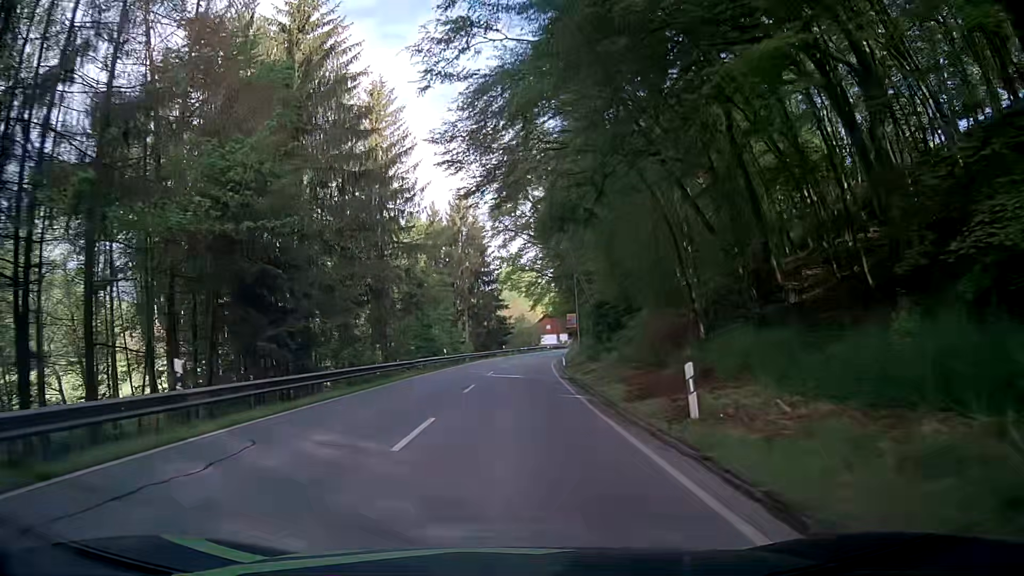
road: secondary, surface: asphalt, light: Day
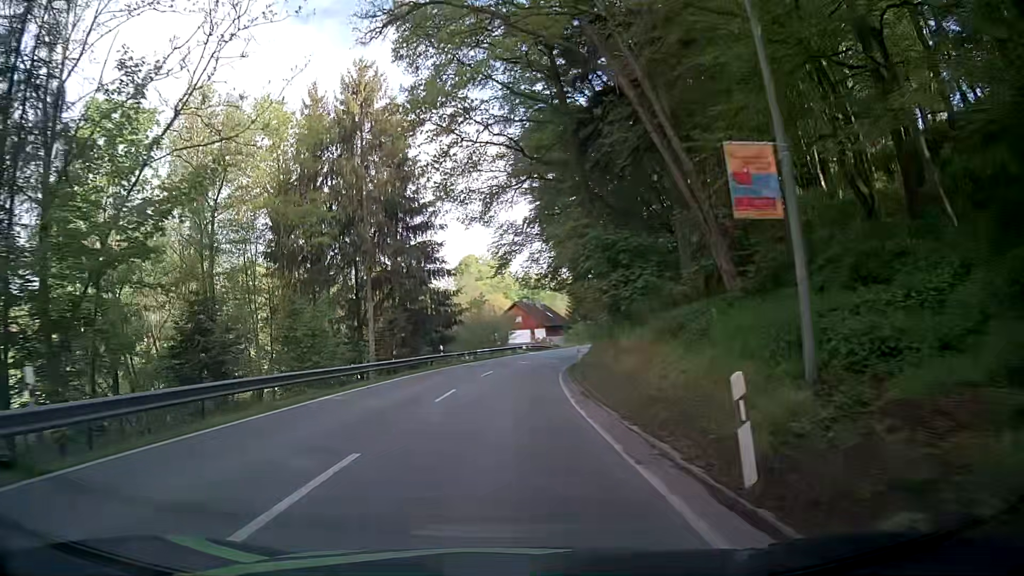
(+0.6, +39.4) m; +2°
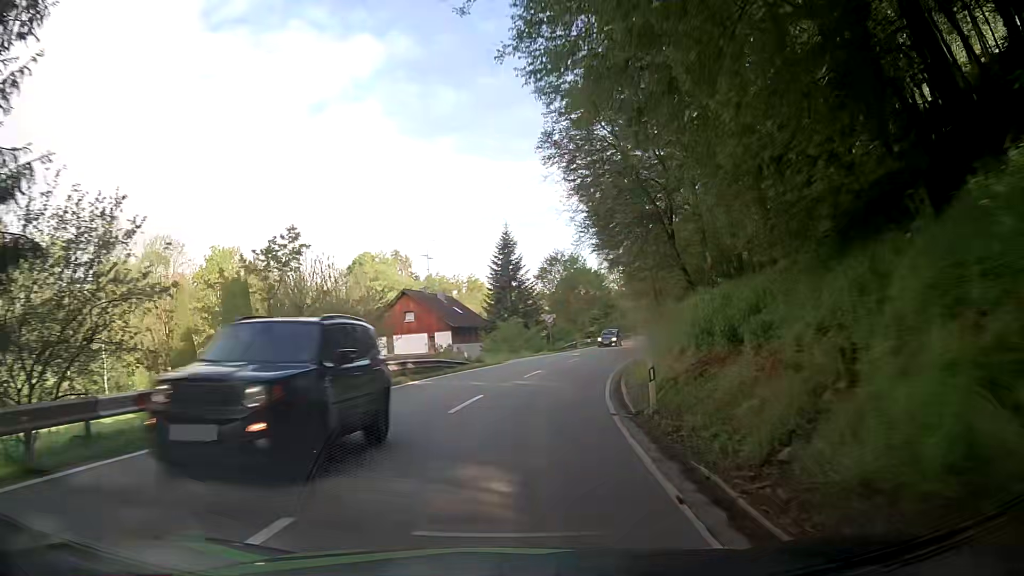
(+1.9, +38.7) m; +9°
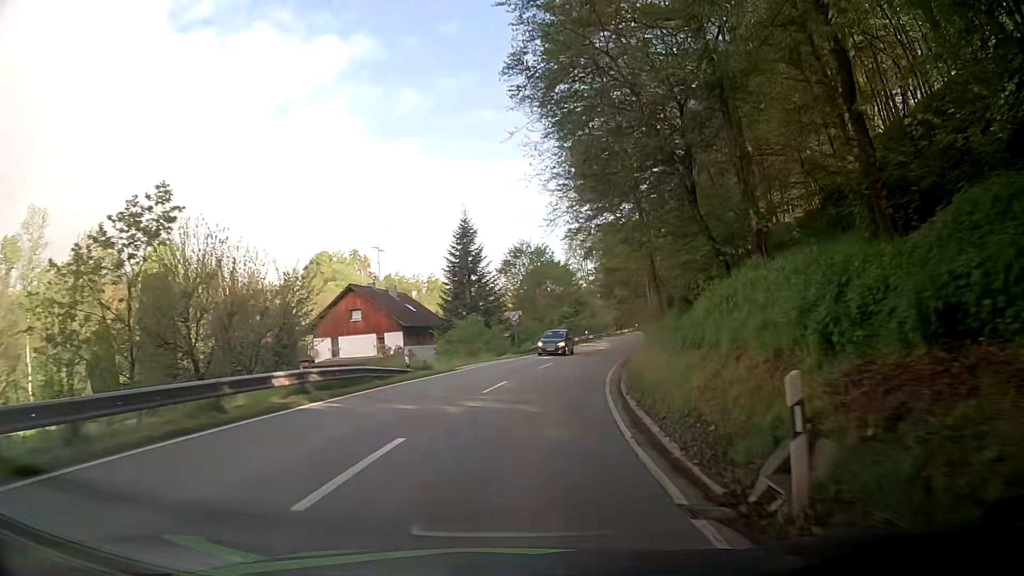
(0.0, +7.7) m; +1°
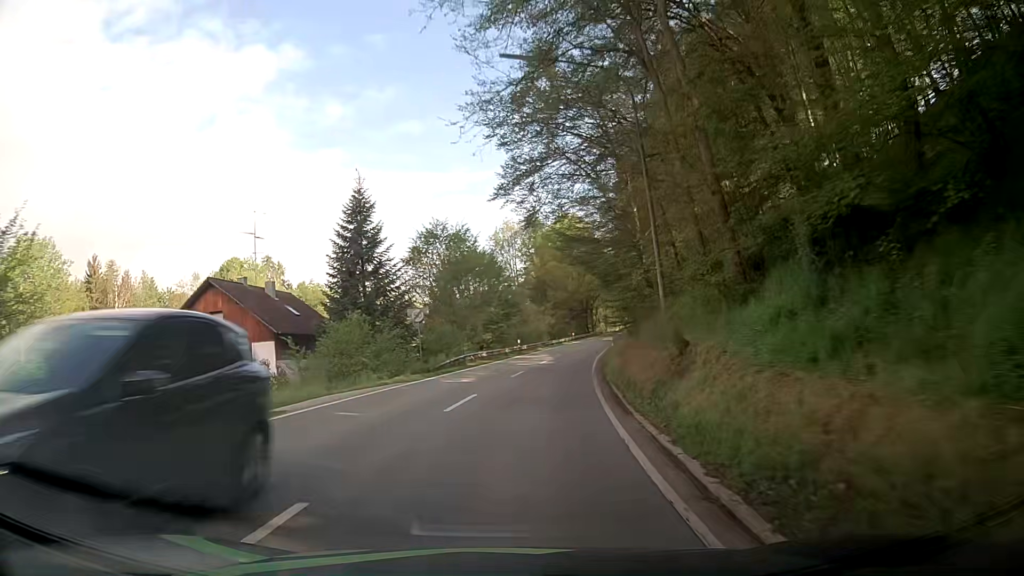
(+1.0, +15.4) m; +7°
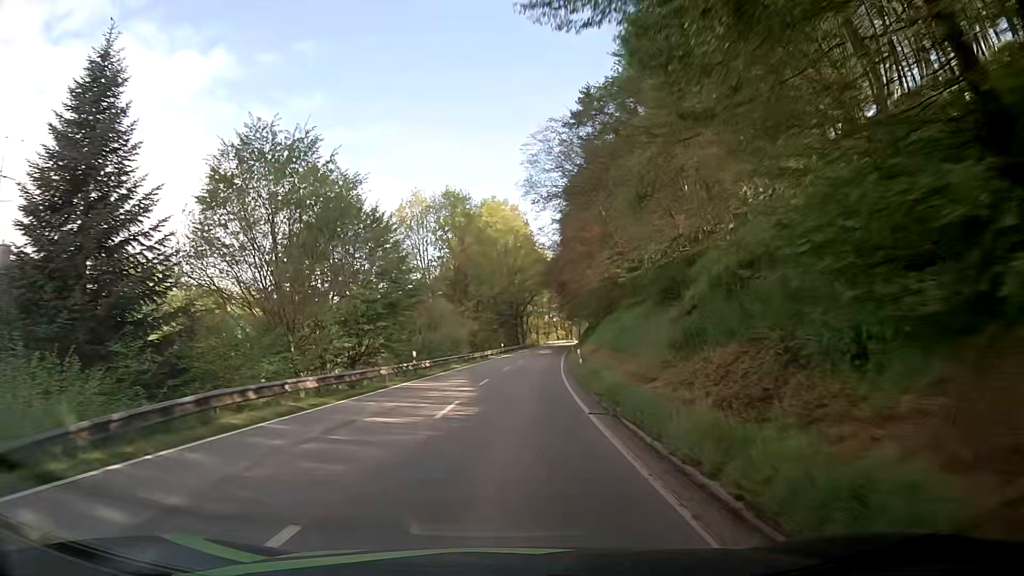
(+1.9, +24.5) m; +8°
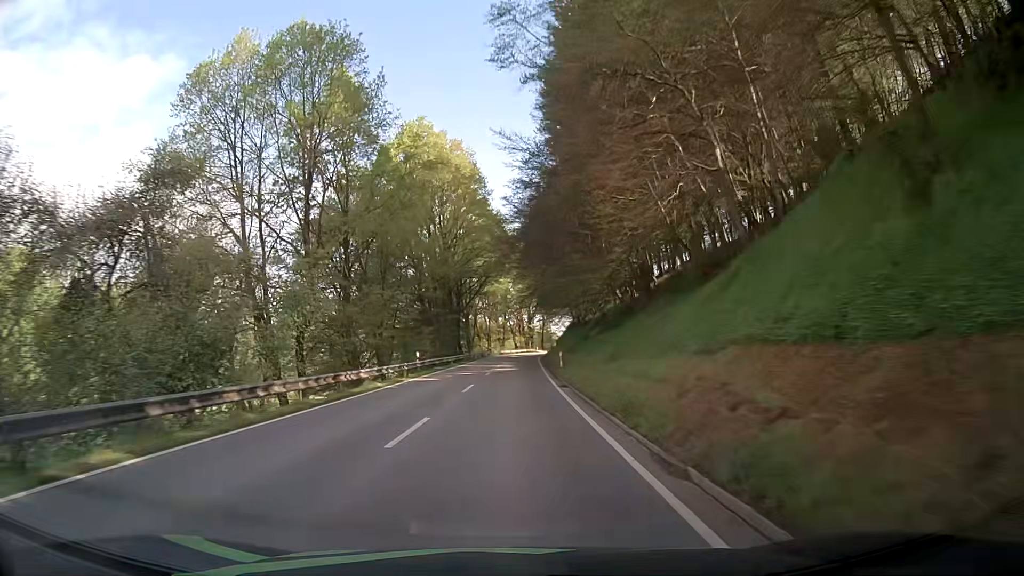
(+1.4, +39.1) m; +4°
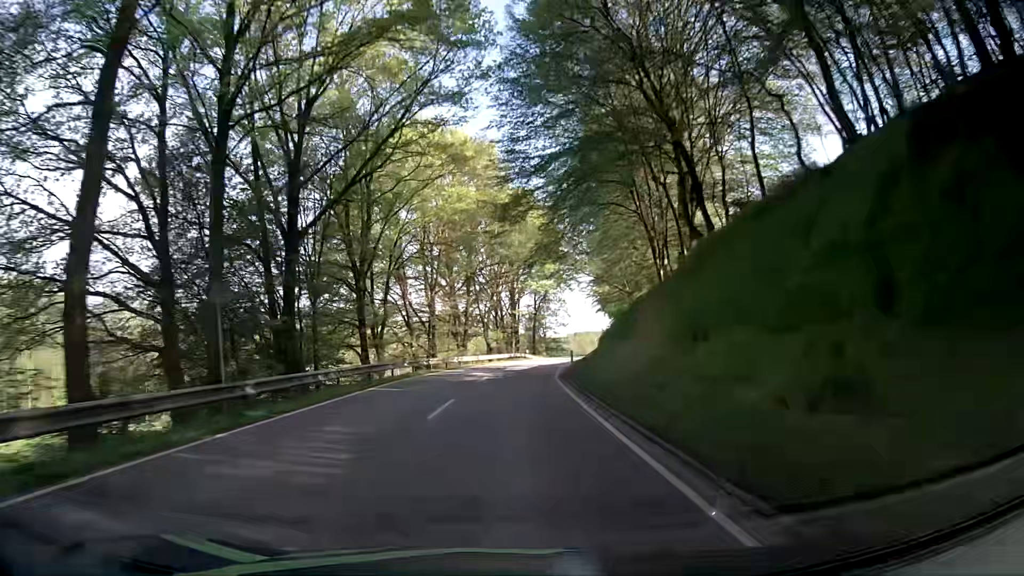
(+0.9, +57.2) m; +2°
(0, +10) (+1, +20) (+1, +30) (+2, +40) (+3, +50) (+5, +60) (+7, +69) (+10, +79) (+12, +89) (+15, +98) m
